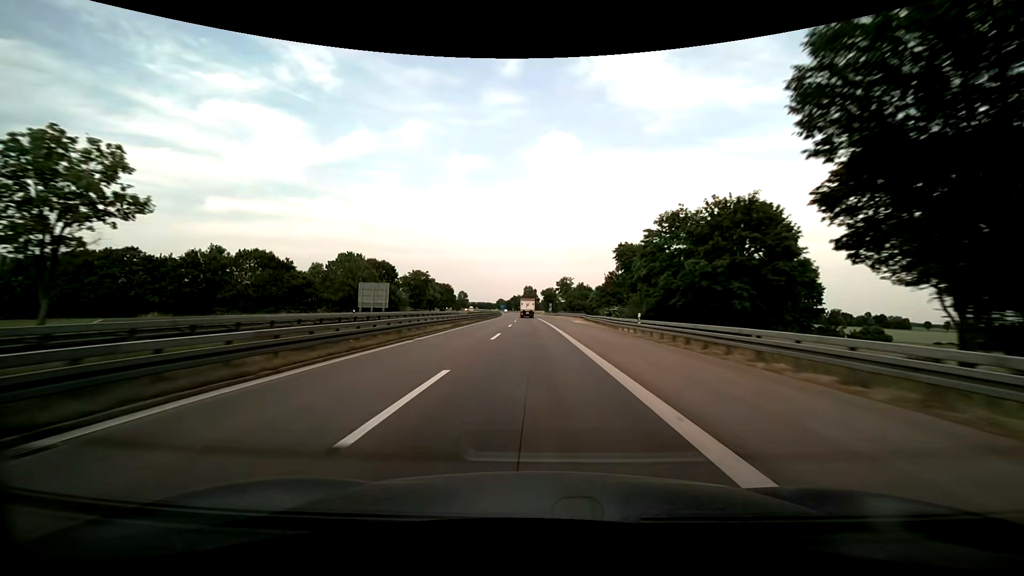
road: motorway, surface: asphalt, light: Day
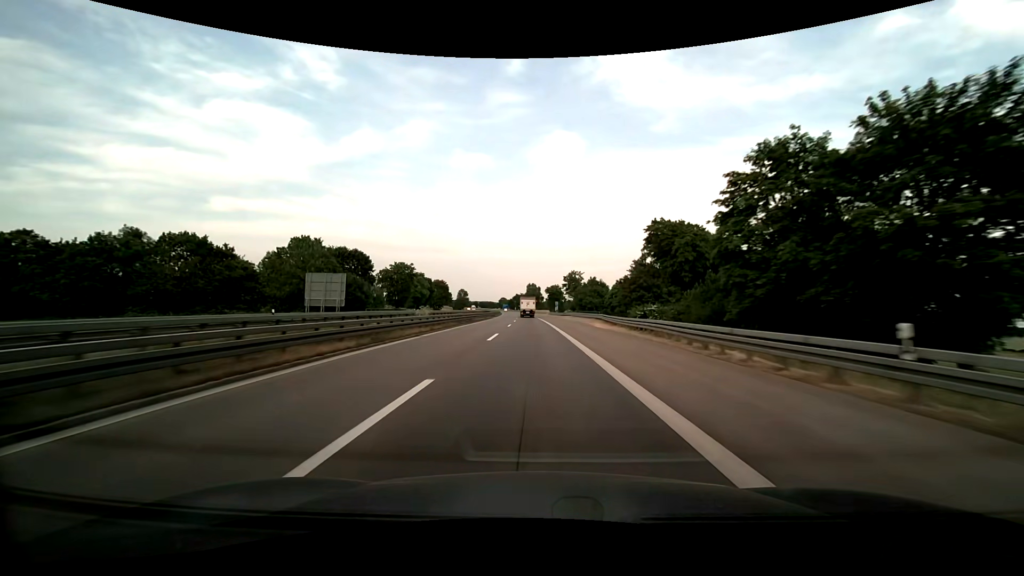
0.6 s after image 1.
(0.0, +19.6) m; 0°
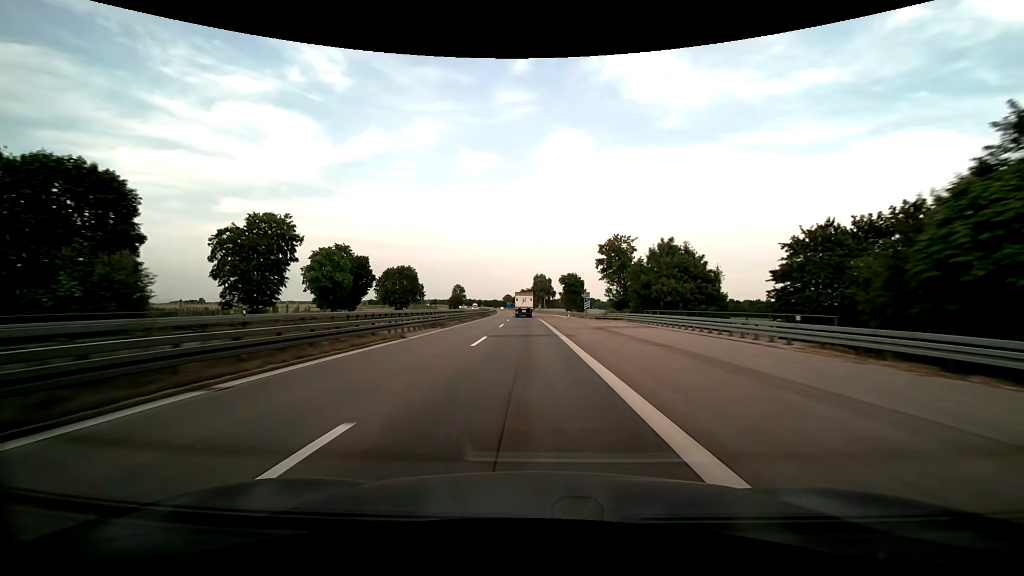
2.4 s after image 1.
(-0.4, +57.6) m; 0°
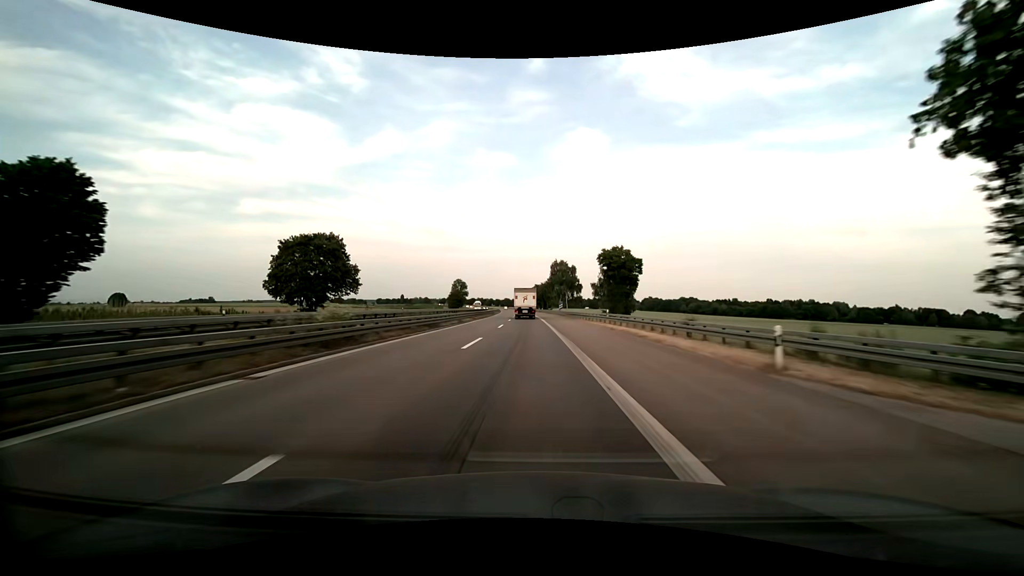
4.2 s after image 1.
(-1.2, +55.4) m; -2°
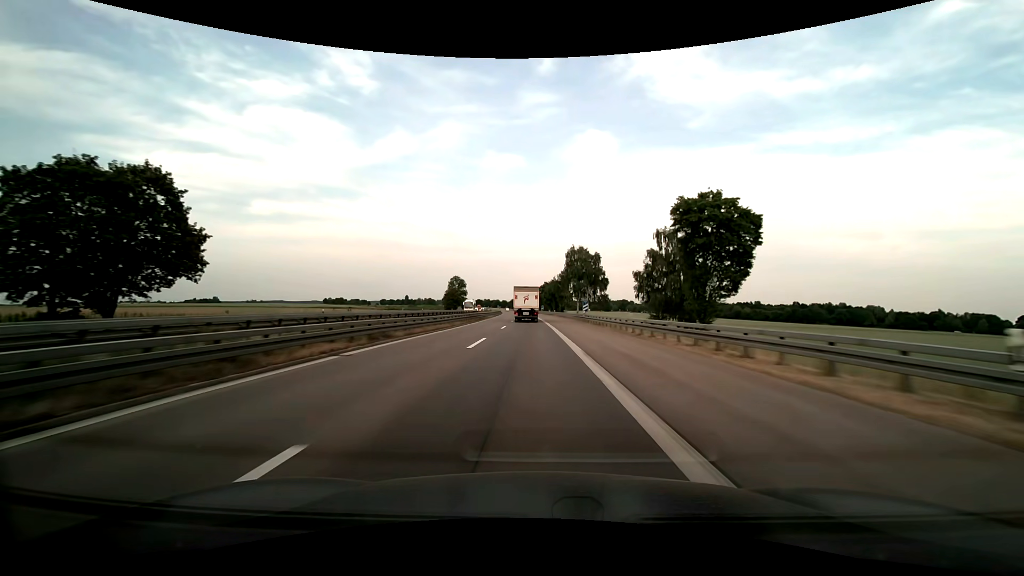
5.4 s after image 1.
(-0.3, +35.6) m; -1°
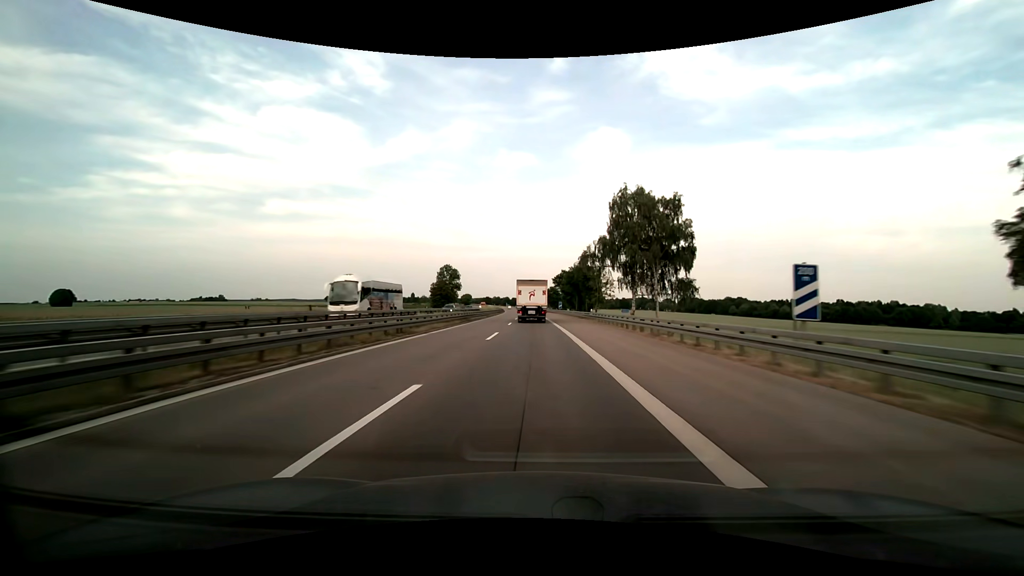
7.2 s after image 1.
(-0.6, +50.6) m; -1°
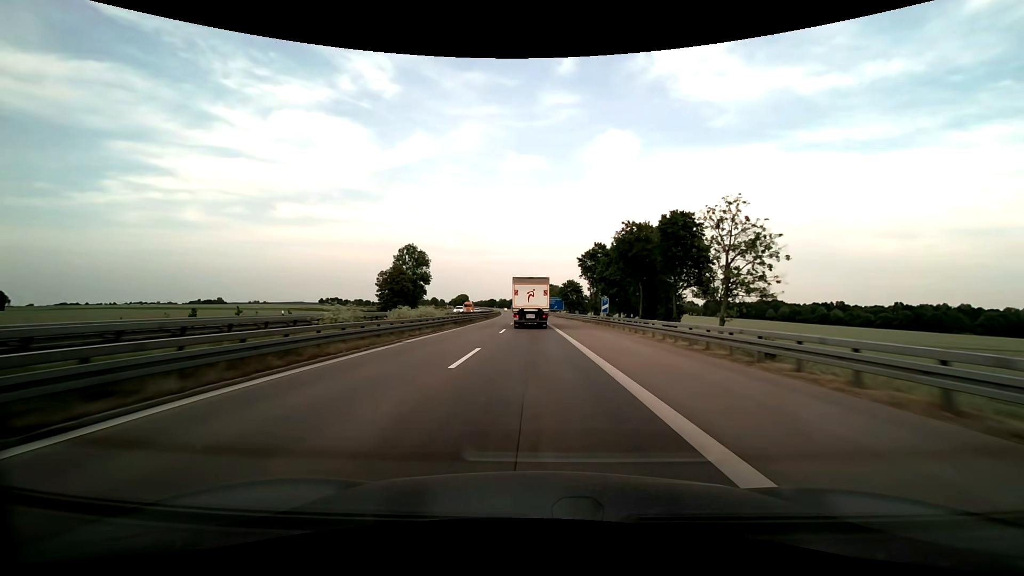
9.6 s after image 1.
(-0.7, +62.9) m; -1°
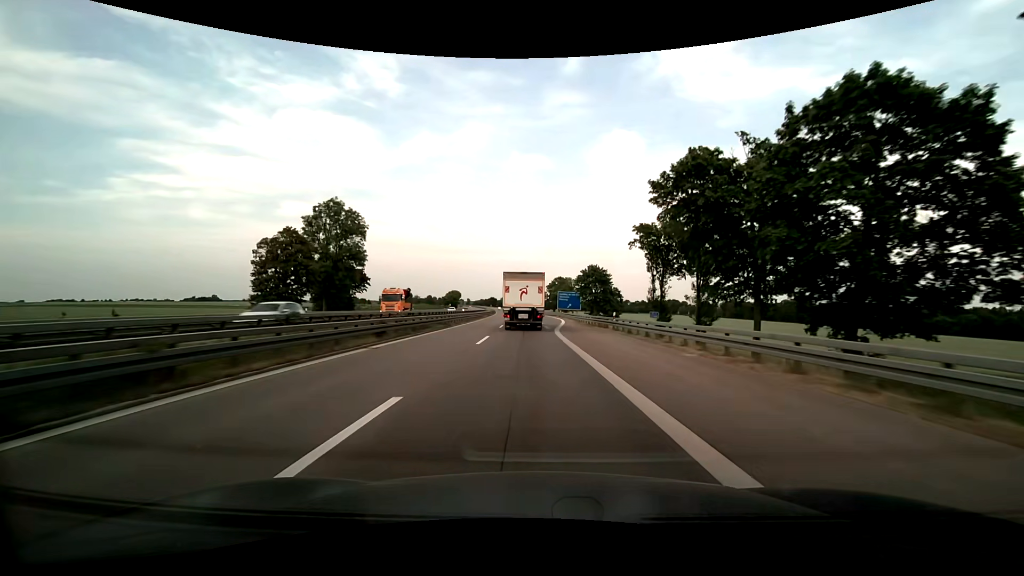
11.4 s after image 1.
(-0.6, +46.2) m; -1°
(0, +10) (0, +20) (0, +30) (+1, +40) (+1, +50) (+1, +60) (+1, +70) (+1, +80) (+1, +90) (+1, +100) m
